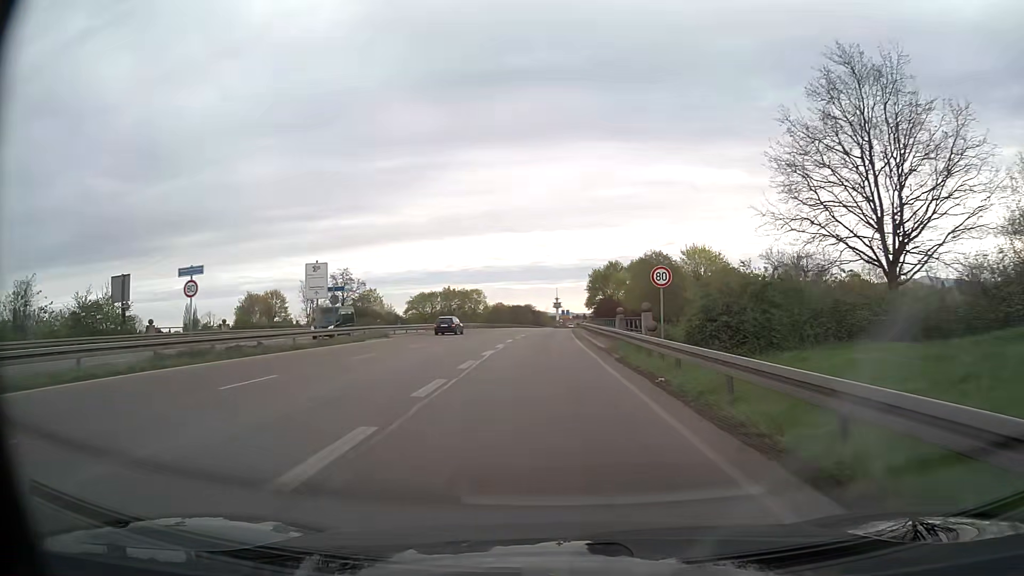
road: trunk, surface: asphalt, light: Day
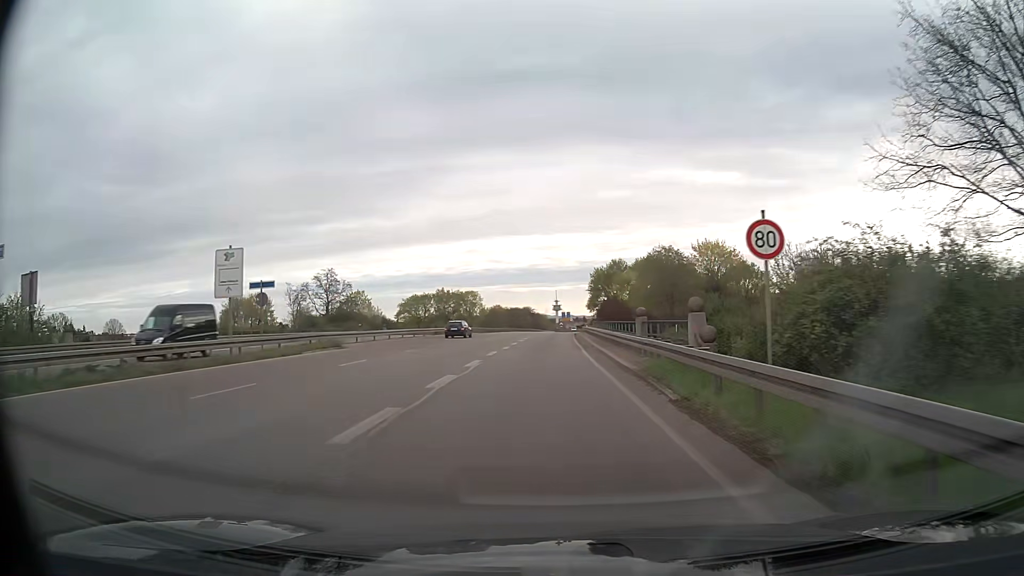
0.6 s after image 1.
(0.0, +9.8) m; 0°
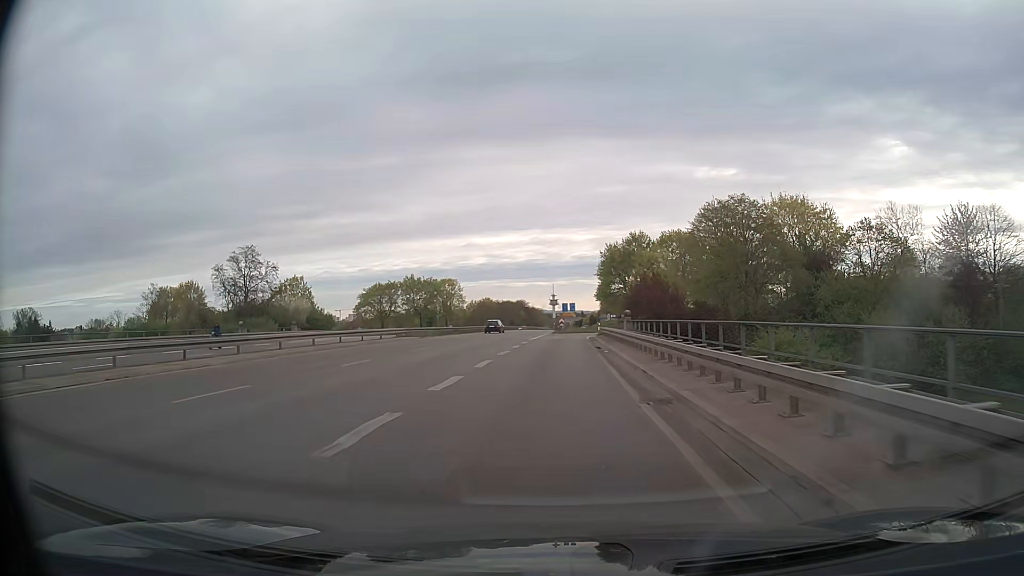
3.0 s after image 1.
(0.0, +36.3) m; +1°
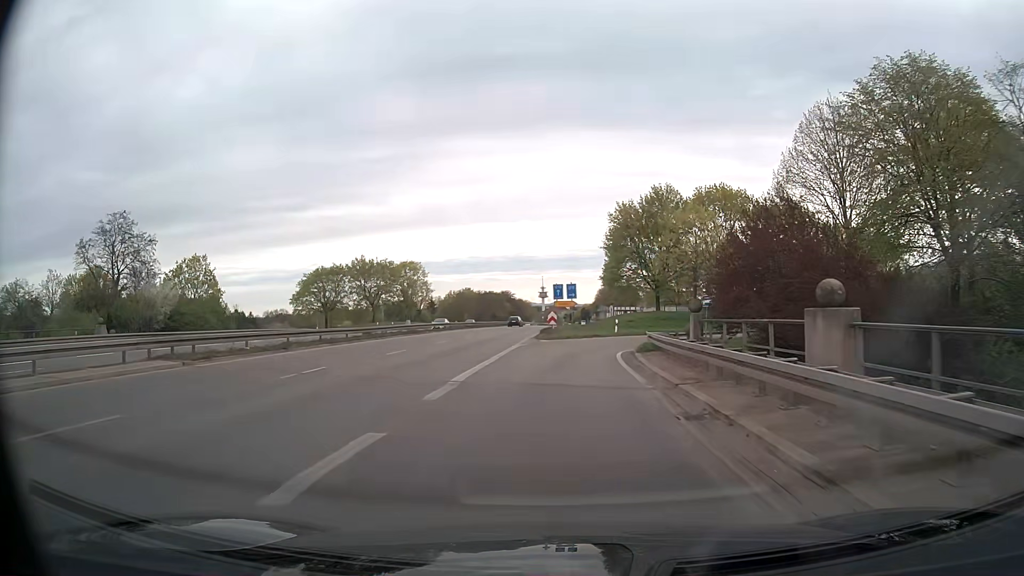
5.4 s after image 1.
(0.0, +31.4) m; +1°
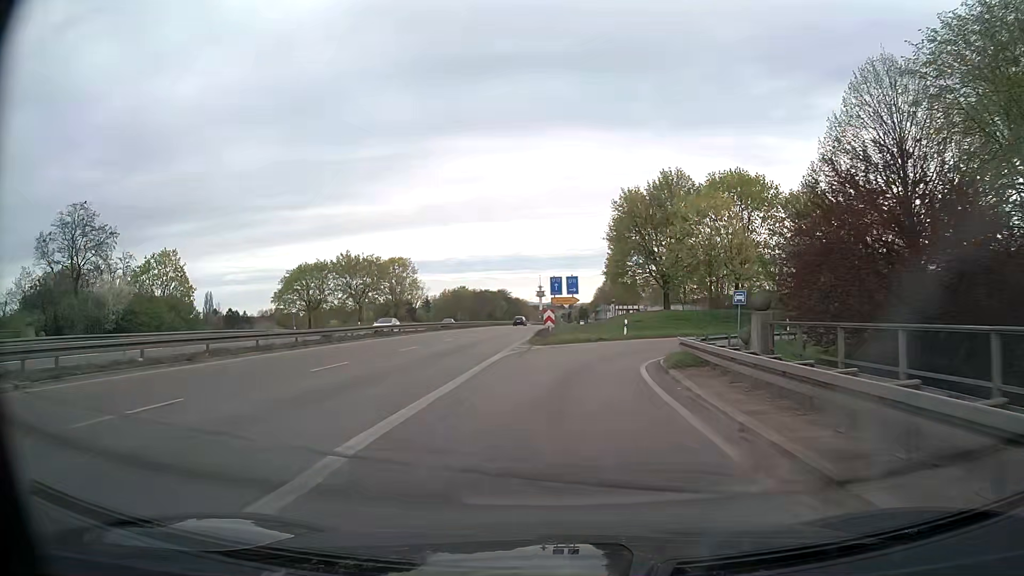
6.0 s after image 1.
(0.0, +7.1) m; 0°
